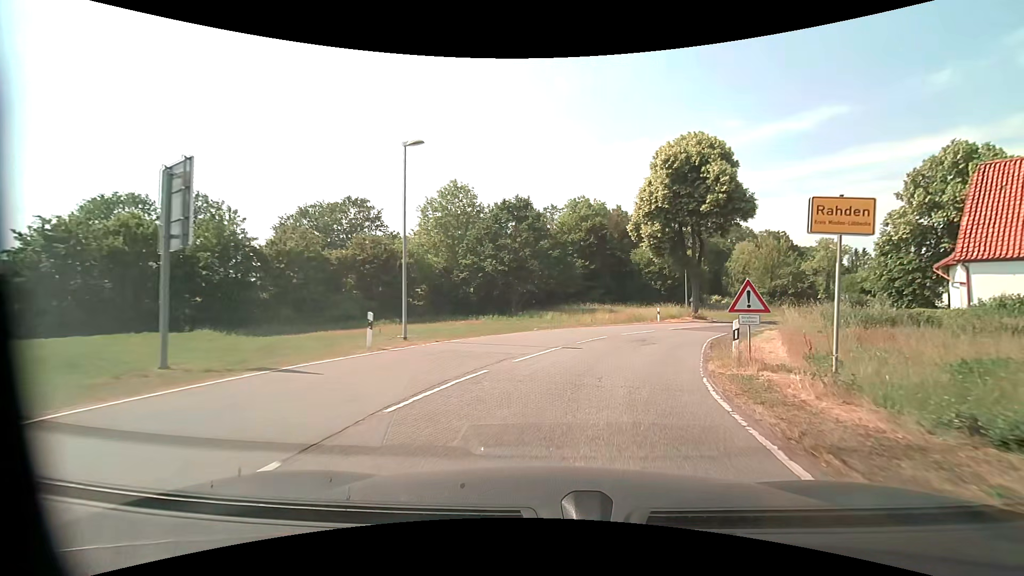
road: secondary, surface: asphalt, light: Day
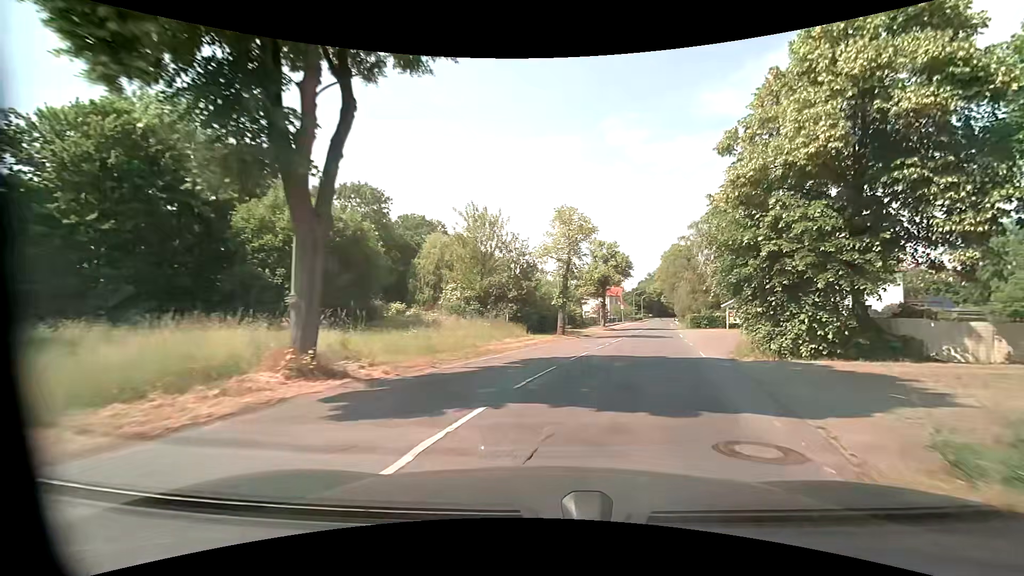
(+9.3, +30.0) m; +34°
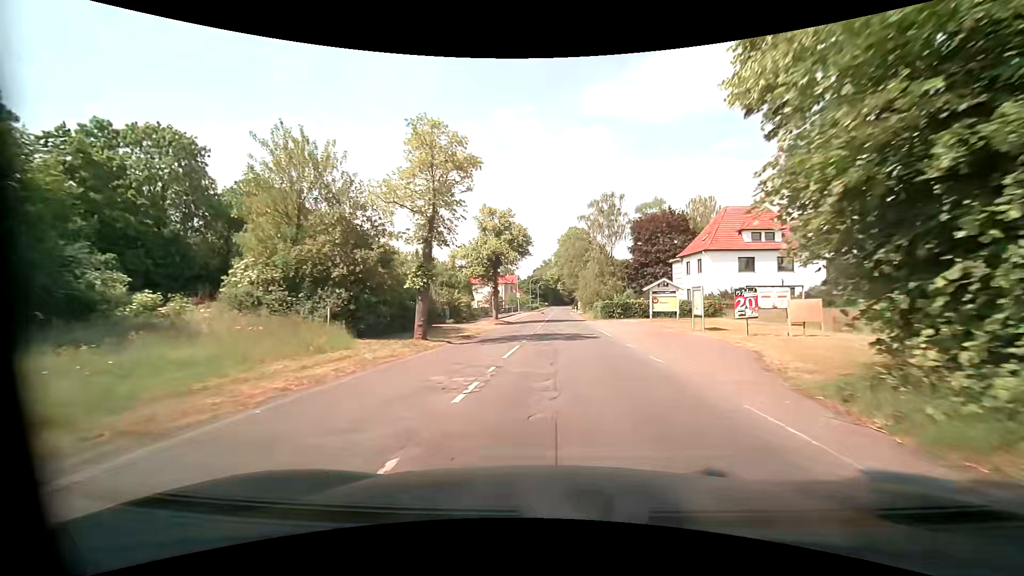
(+1.7, +13.7) m; +12°
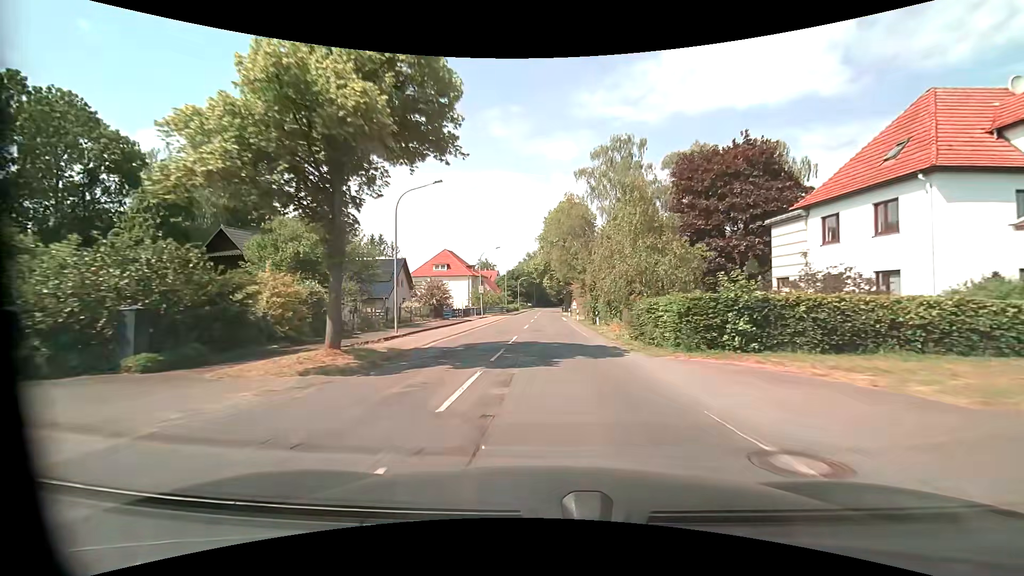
(+0.7, +30.9) m; +1°
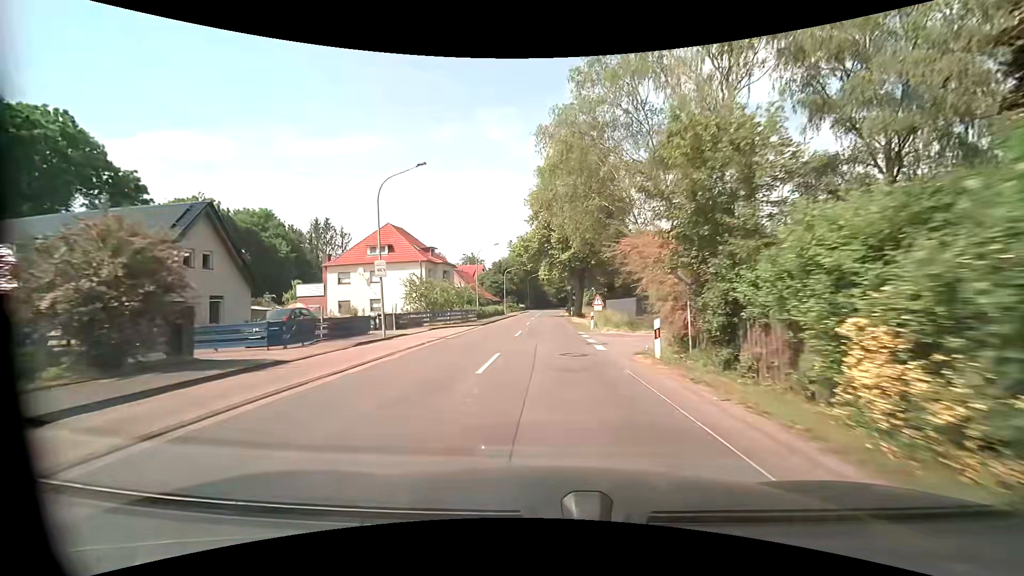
(+0.2, +32.4) m; +1°
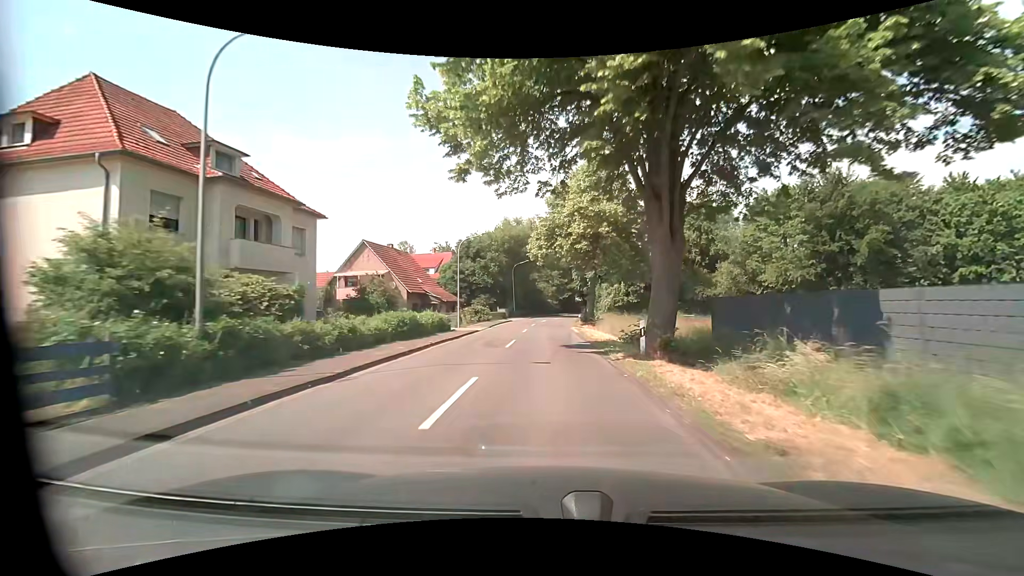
(-0.4, +40.6) m; 0°
